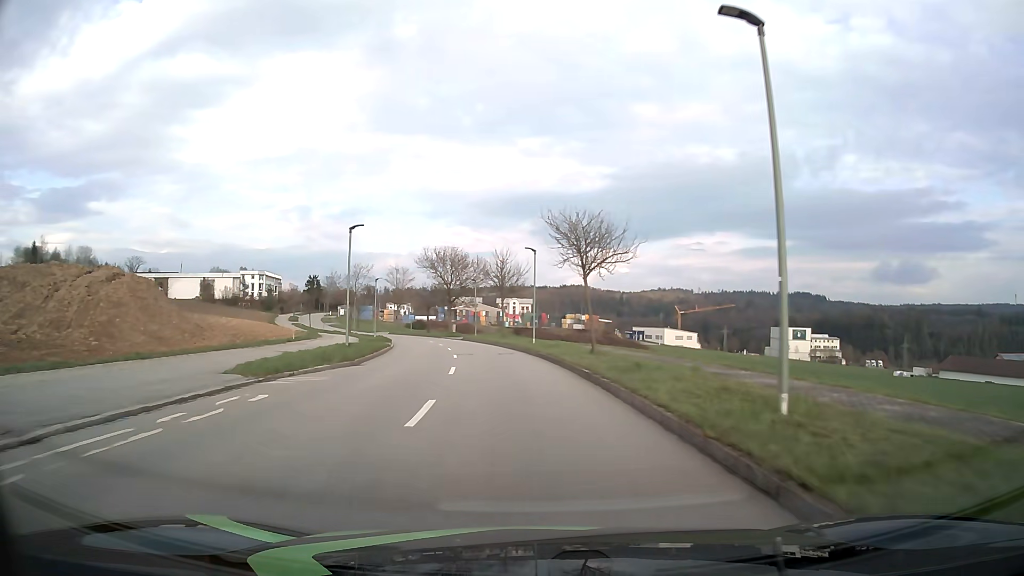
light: Day
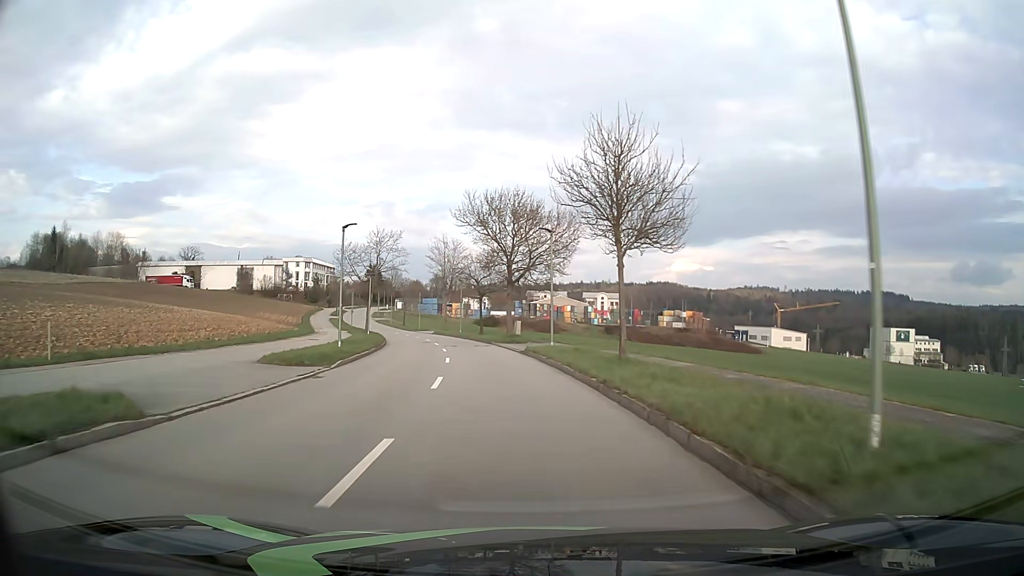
(-2.2, +31.0) m; -7°
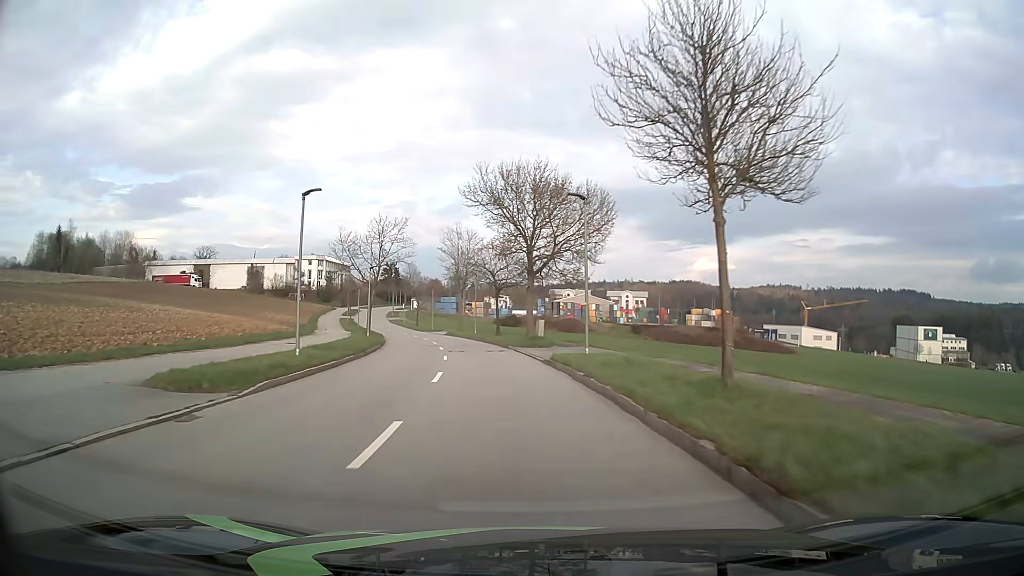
(-0.1, +7.7) m; -2°
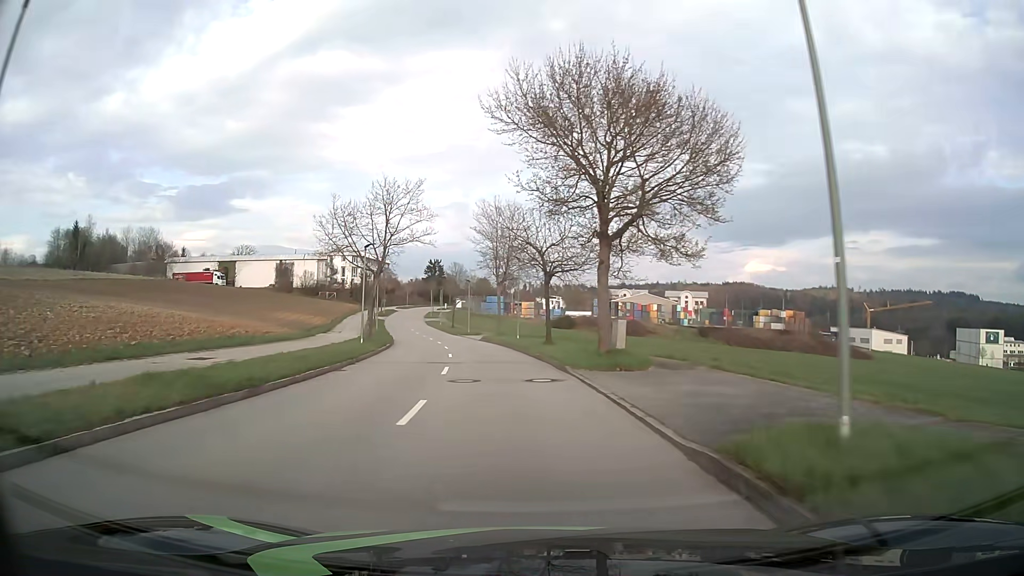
(-0.6, +15.4) m; -4°
(0, +10) (-1, +20) (-2, +30) (-4, +40) (-5, +50) (-8, +59) (-10, +69) (-12, +79) (-15, +88) (-17, +98) m
